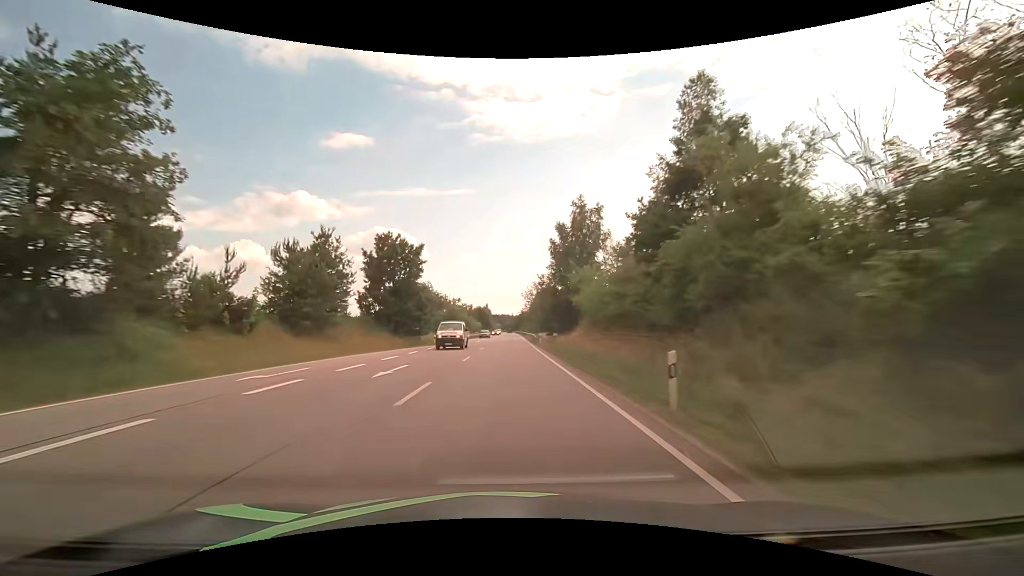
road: primary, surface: asphalt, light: Day
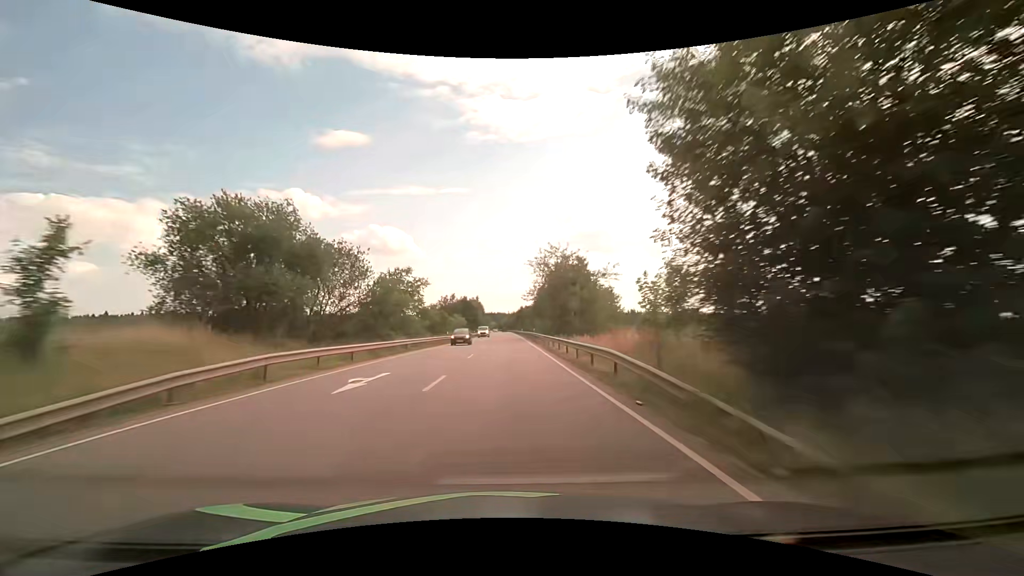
(-0.4, +47.4) m; 0°
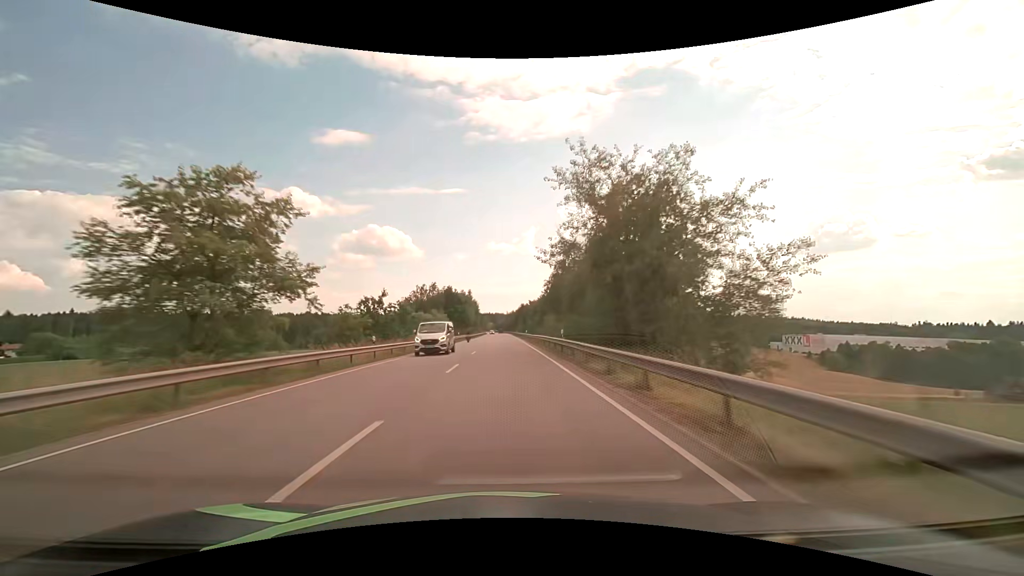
(+0.1, +31.6) m; 0°
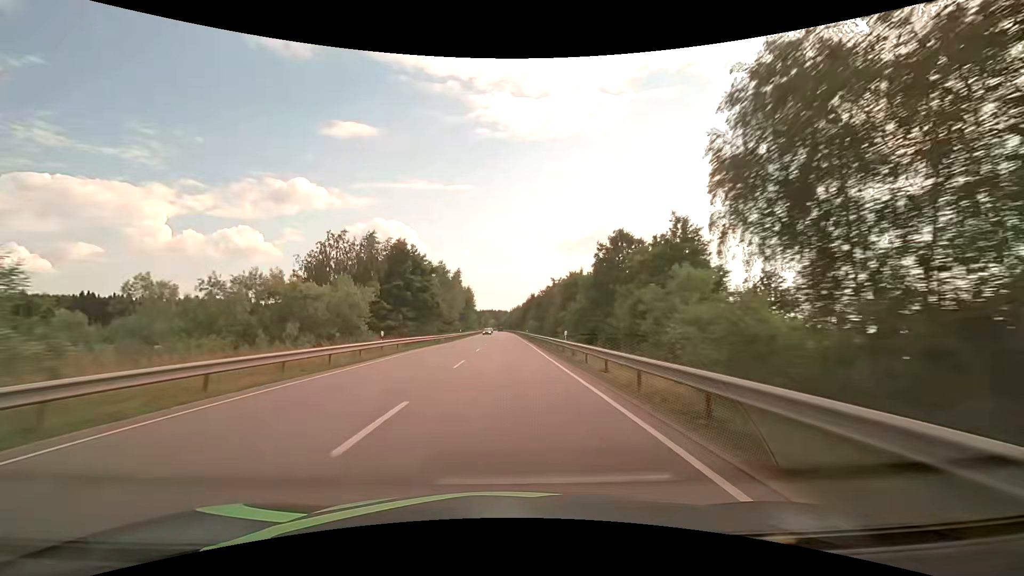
(-0.3, +47.5) m; -1°
(0, +10) (0, +20) (0, +30) (0, +40) (0, +50) (0, +60) (0, +70) (0, +80) (0, +90) (0, +100) m
